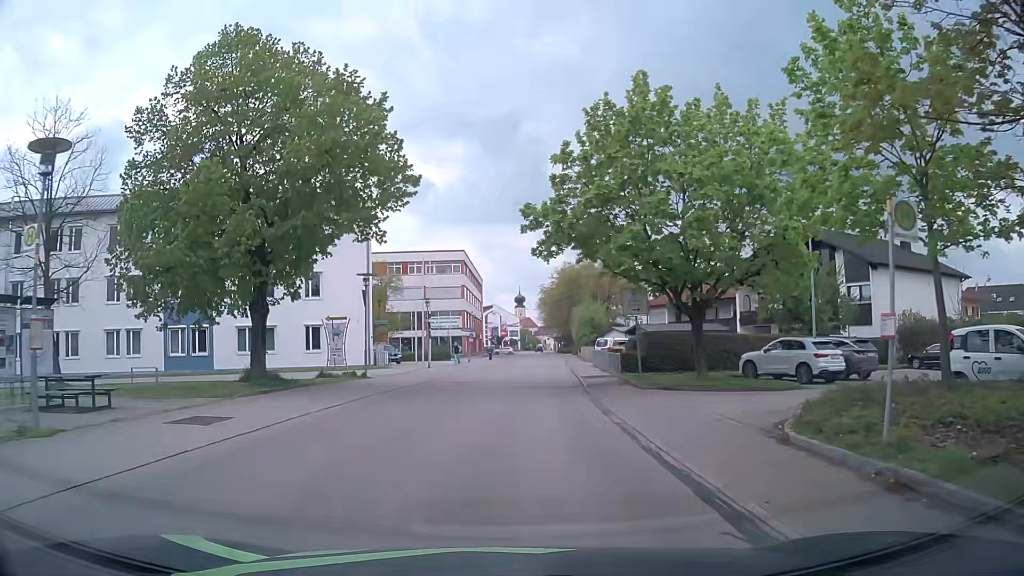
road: residential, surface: asphalt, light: Day
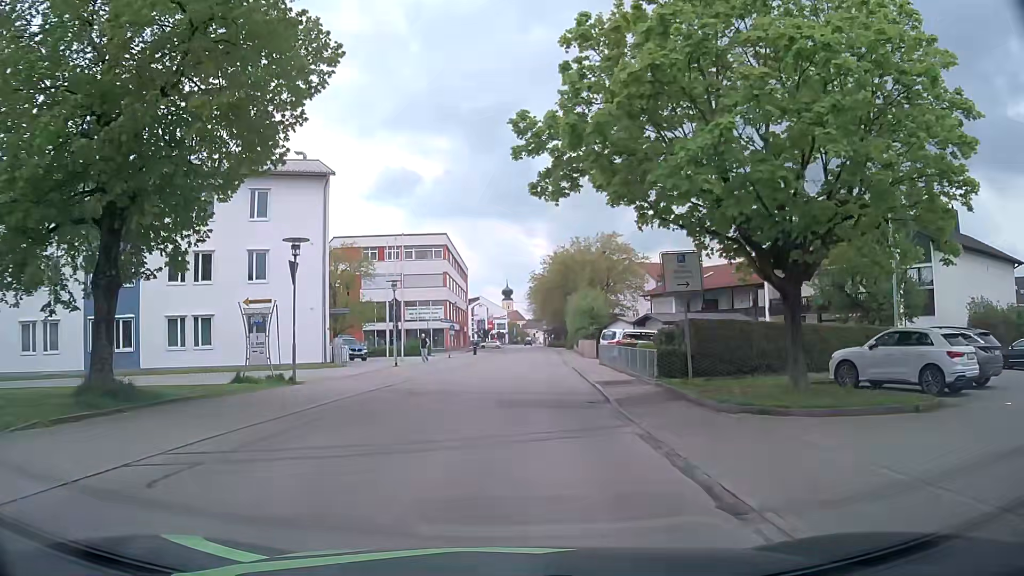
(0.0, +8.6) m; +1°
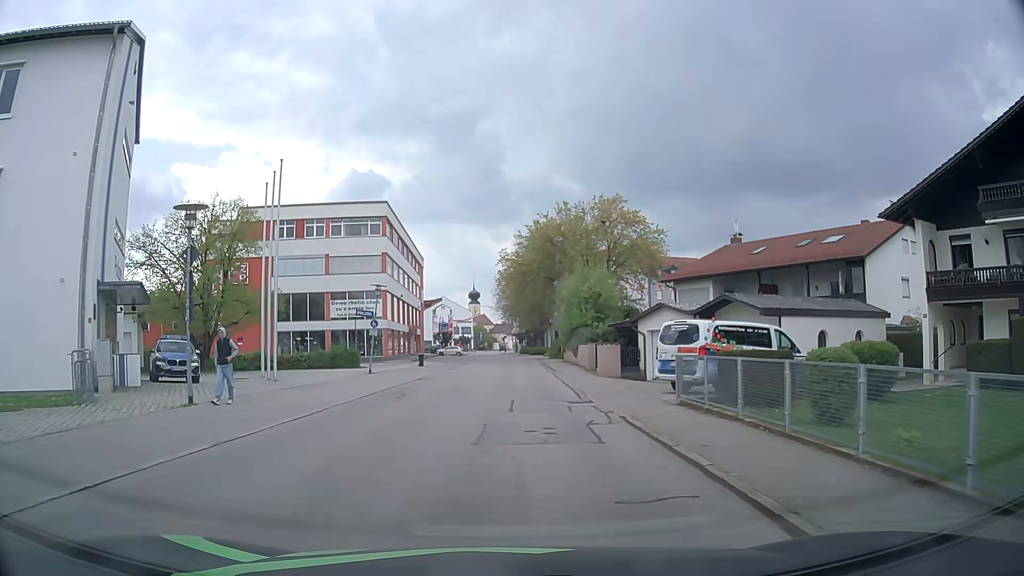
(+0.5, +21.5) m; +3°
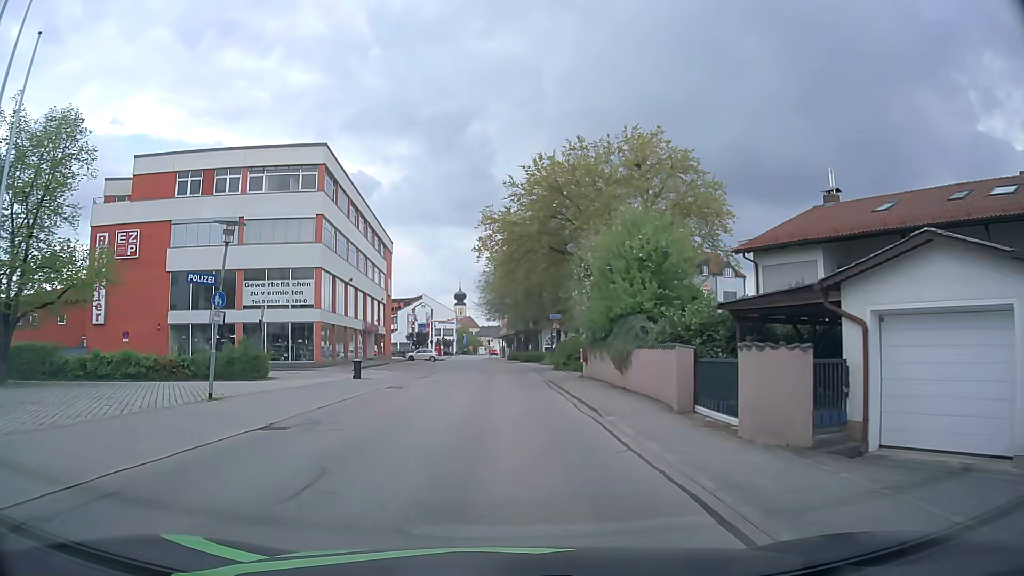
(+0.2, +18.2) m; 0°
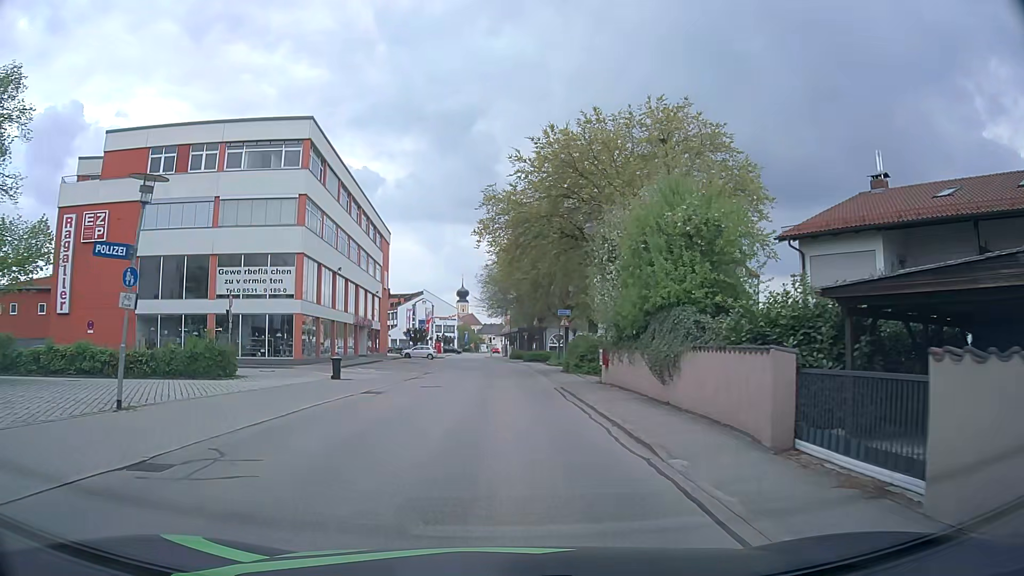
(0.0, +4.7) m; +1°
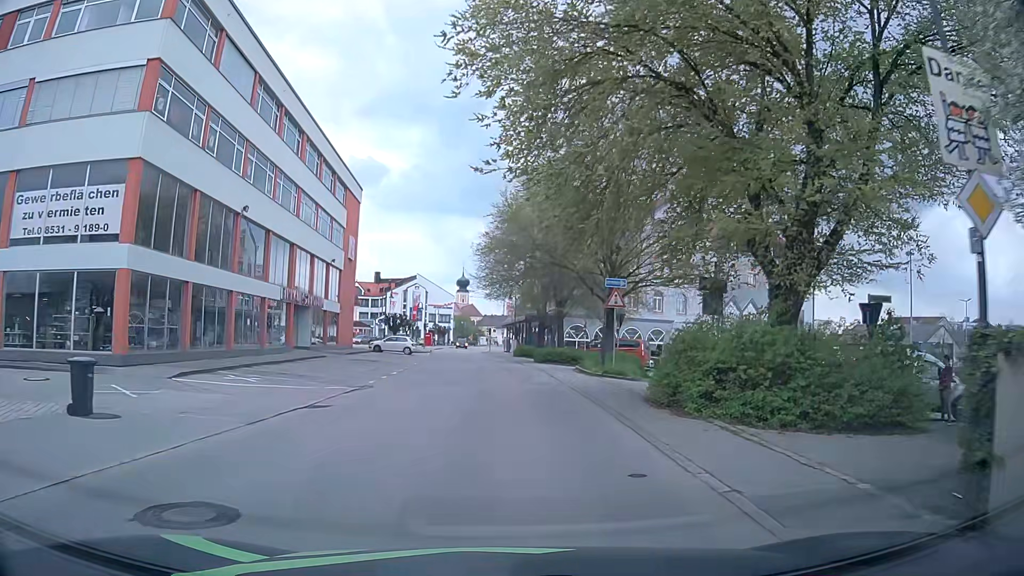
(-0.2, +18.8) m; -1°
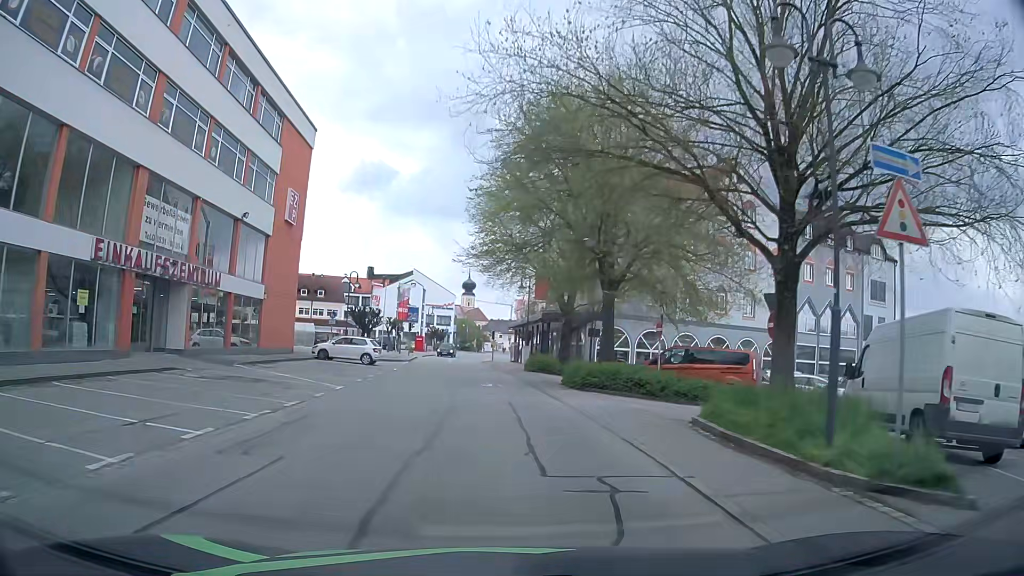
(0.0, +18.5) m; -1°
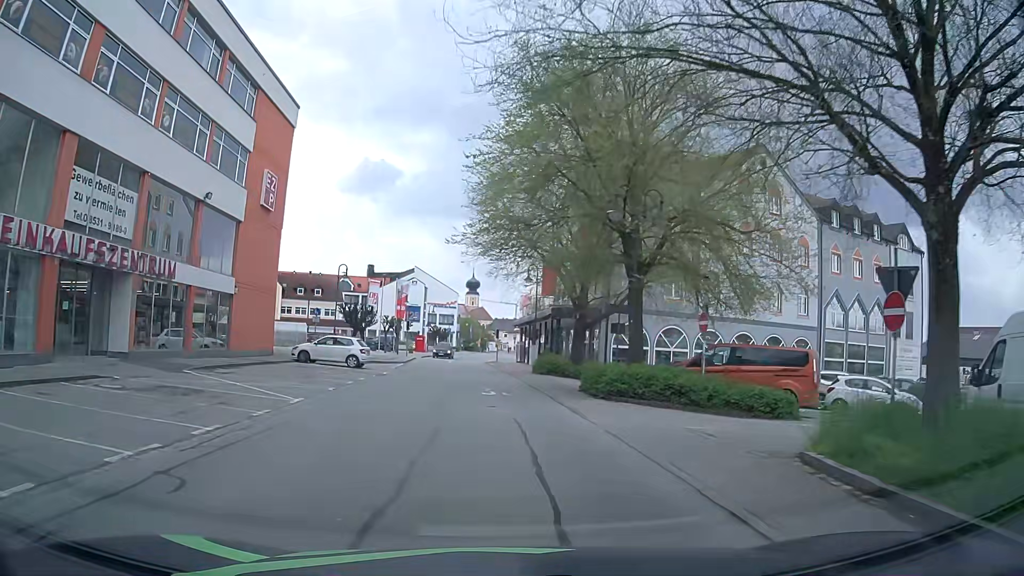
(+0.1, +4.6) m; 0°
(0, +10) (0, +20) (0, +30) (-1, +40) (-2, +50) (-3, +60) (-3, +70) (-3, +80) (-3, +90) (-2, +100) m
